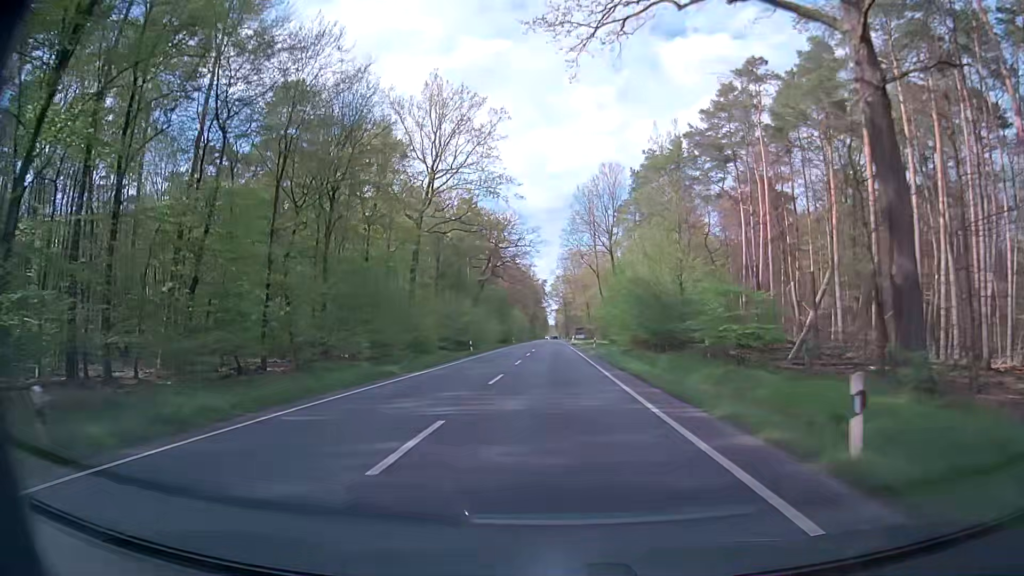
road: primary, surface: asphalt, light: Day
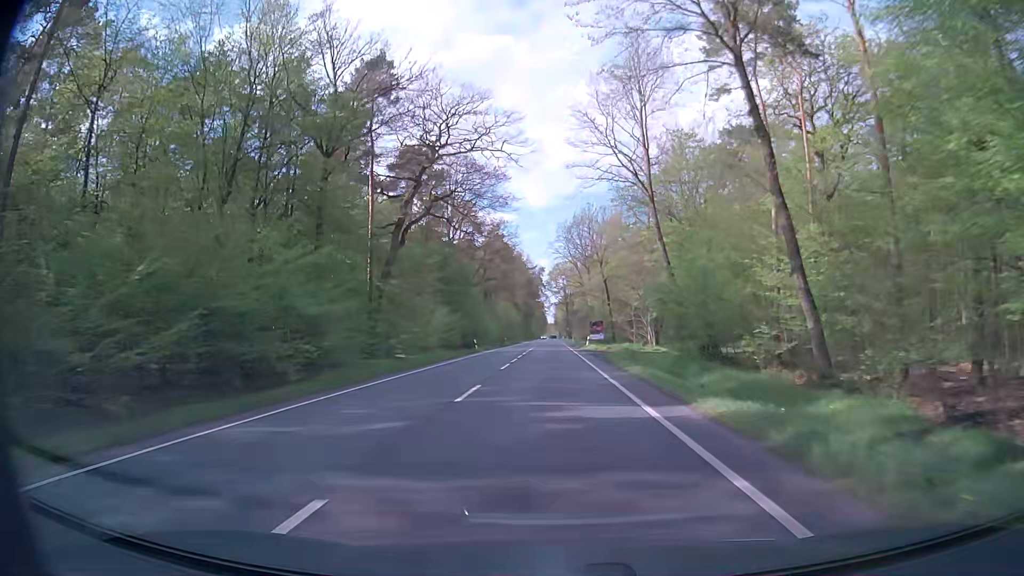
(+0.5, +53.6) m; +1°
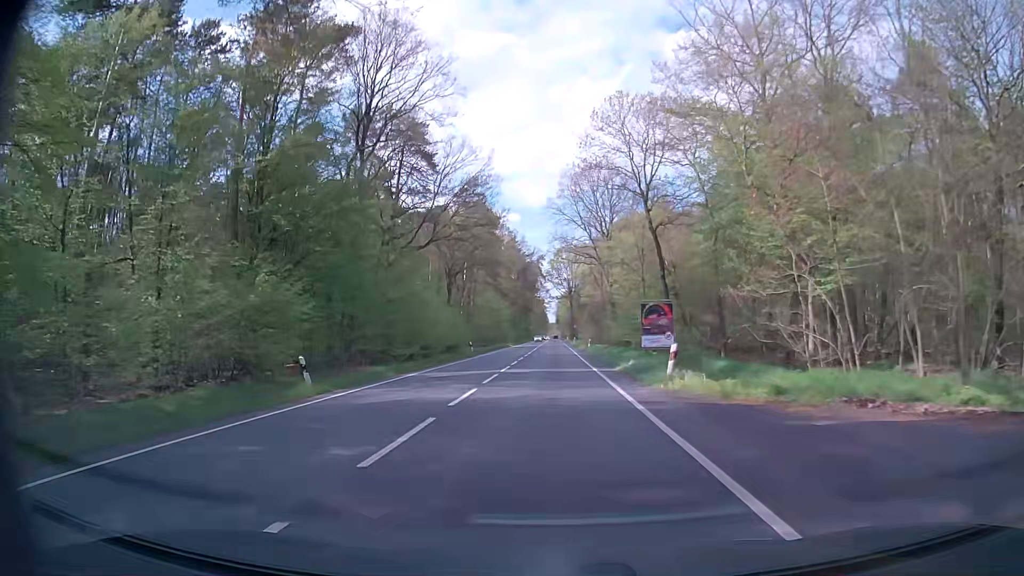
(-0.6, +43.0) m; -1°
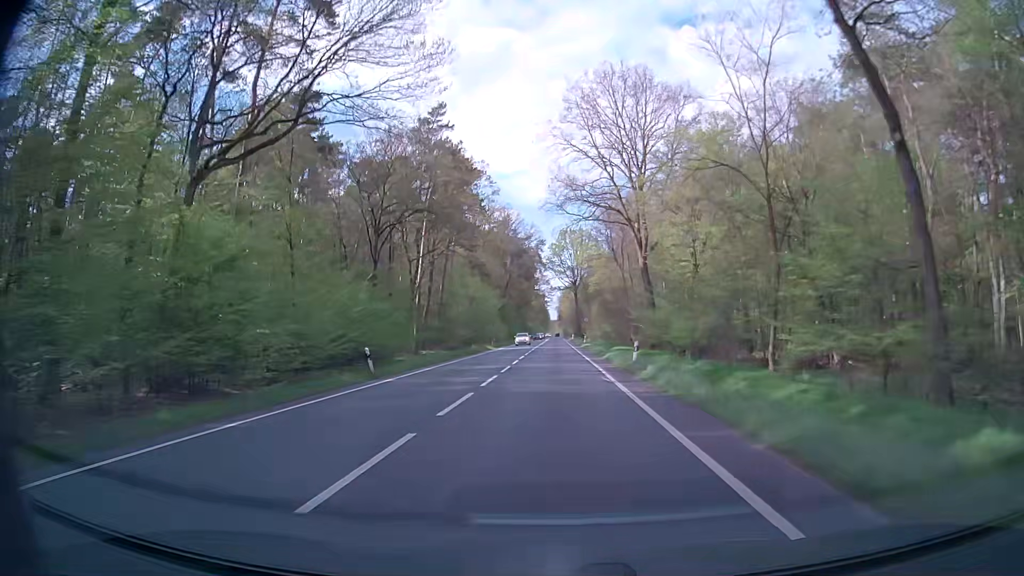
(+0.4, +32.4) m; 0°
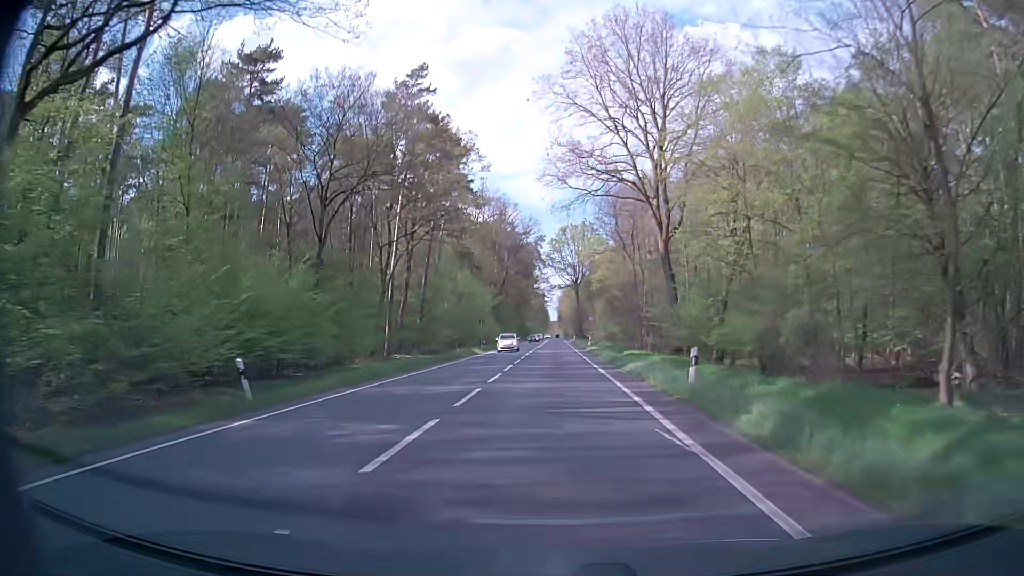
(0.0, +10.8) m; 0°
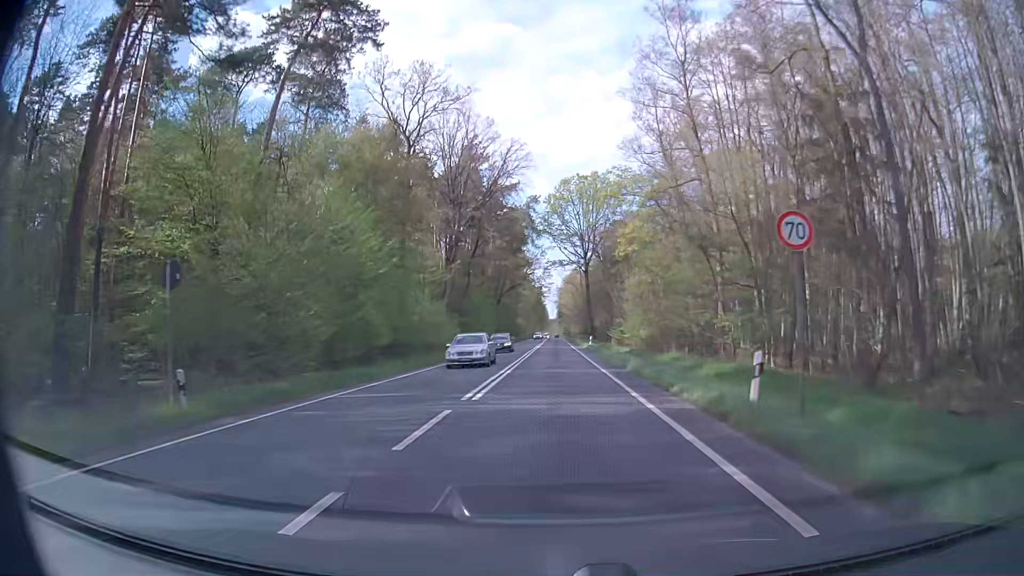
(-0.1, +54.0) m; 0°
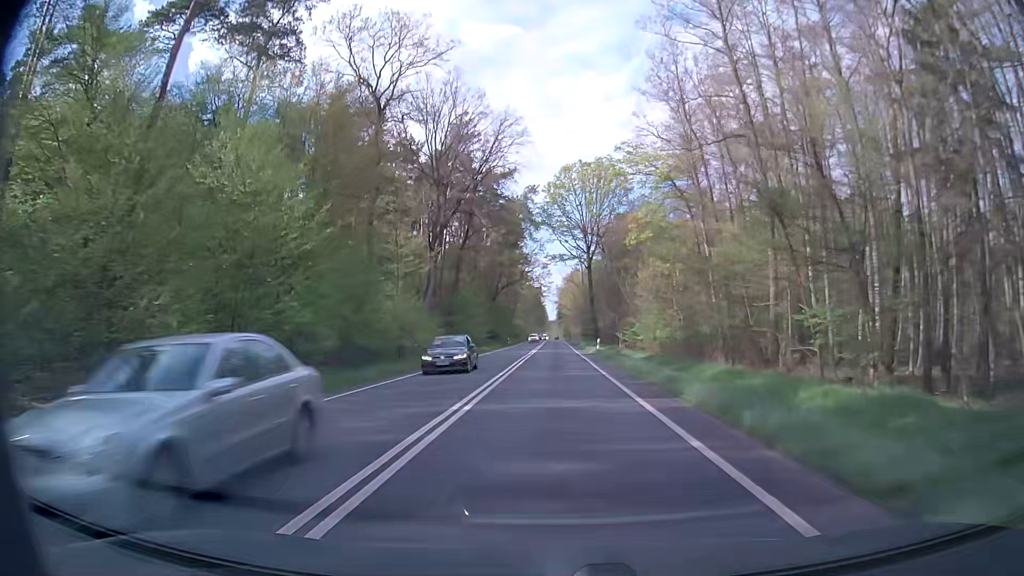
(0.0, +10.8) m; 0°
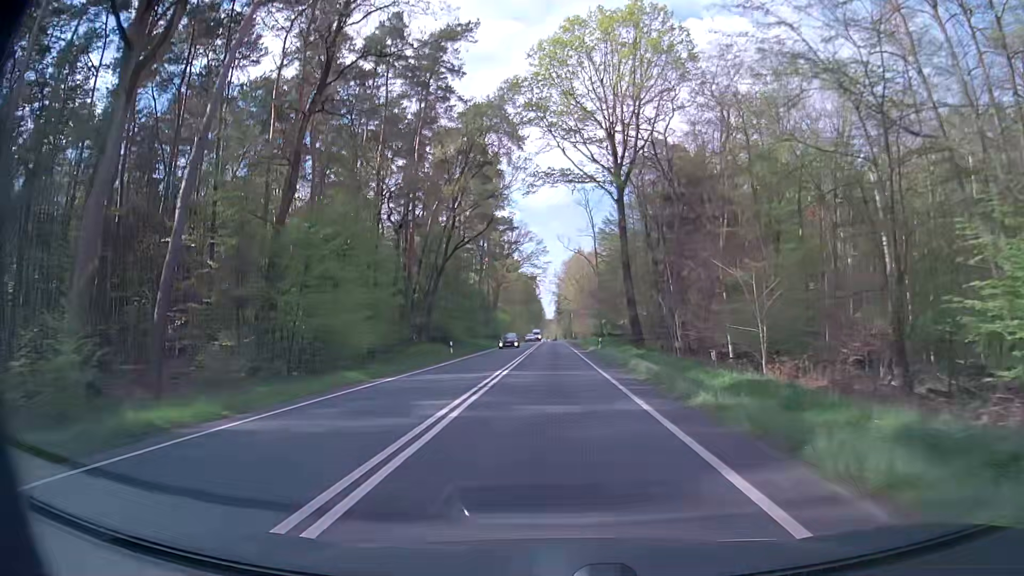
(+0.3, +53.9) m; +1°
(0, +10) (0, +20) (0, +30) (0, +40) (0, +50) (0, +60) (-1, +70) (-1, +80) (-1, +90) (-1, +100) m
